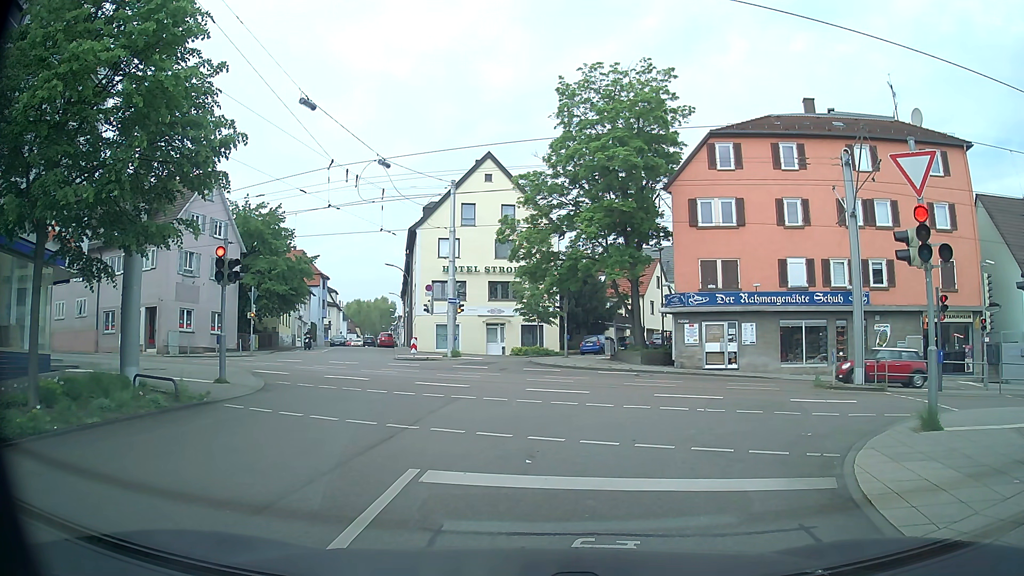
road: residential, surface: asphalt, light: Day
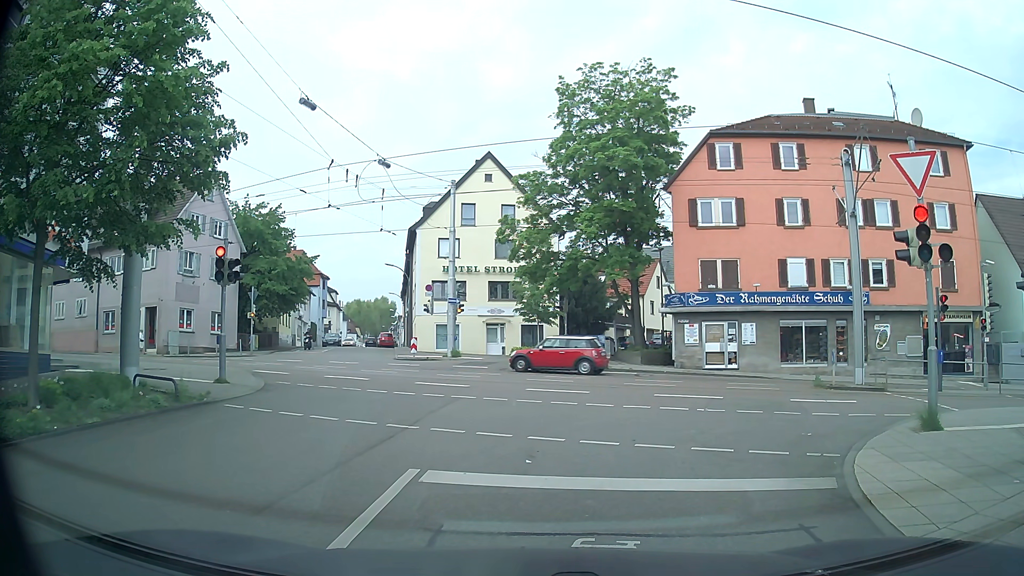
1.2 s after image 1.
(0.0, 0.0) m; 0°
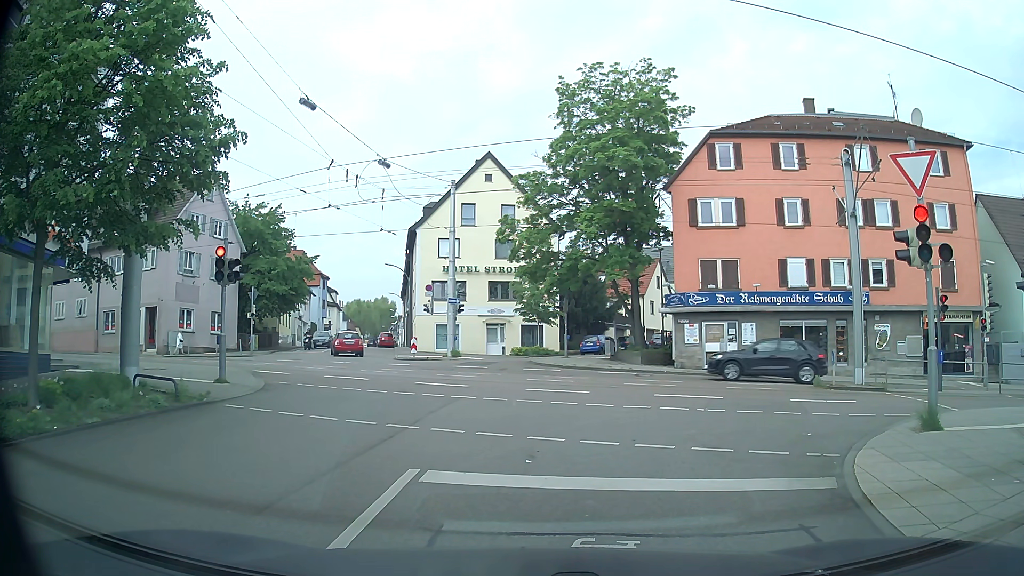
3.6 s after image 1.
(0.0, 0.0) m; 0°
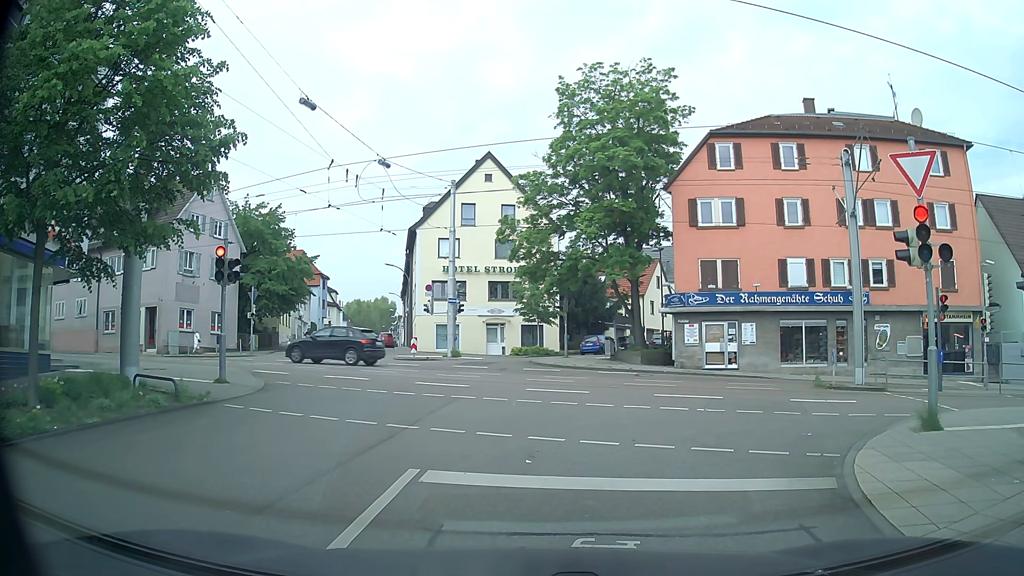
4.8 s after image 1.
(0.0, 0.0) m; 0°
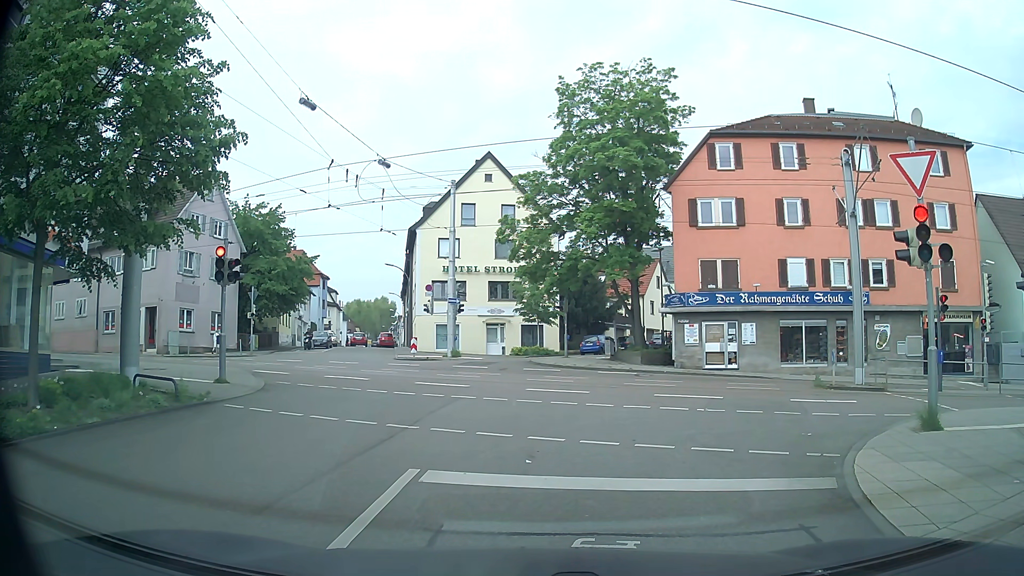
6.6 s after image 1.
(0.0, 0.0) m; 0°
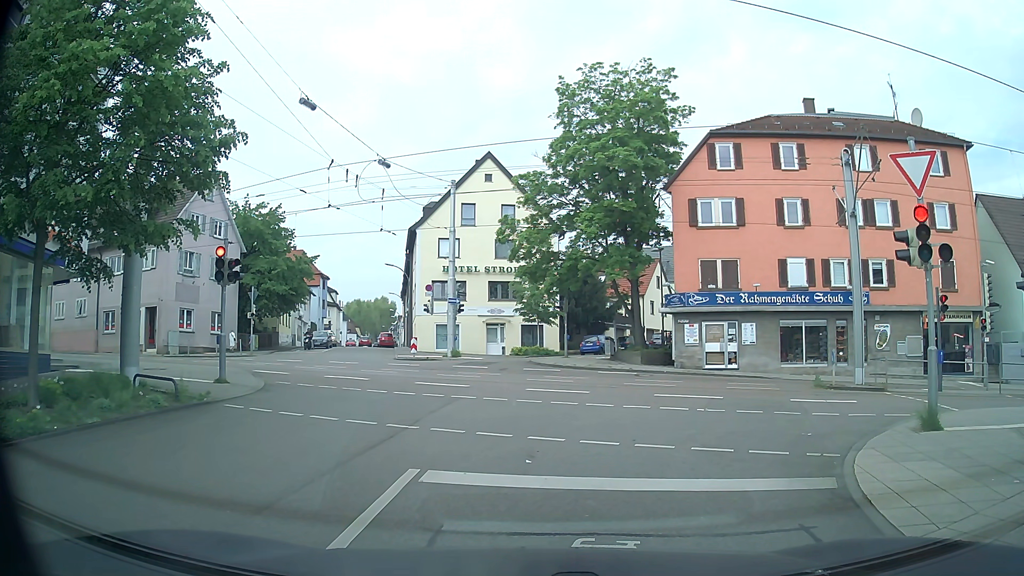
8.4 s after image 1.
(0.0, 0.0) m; 0°
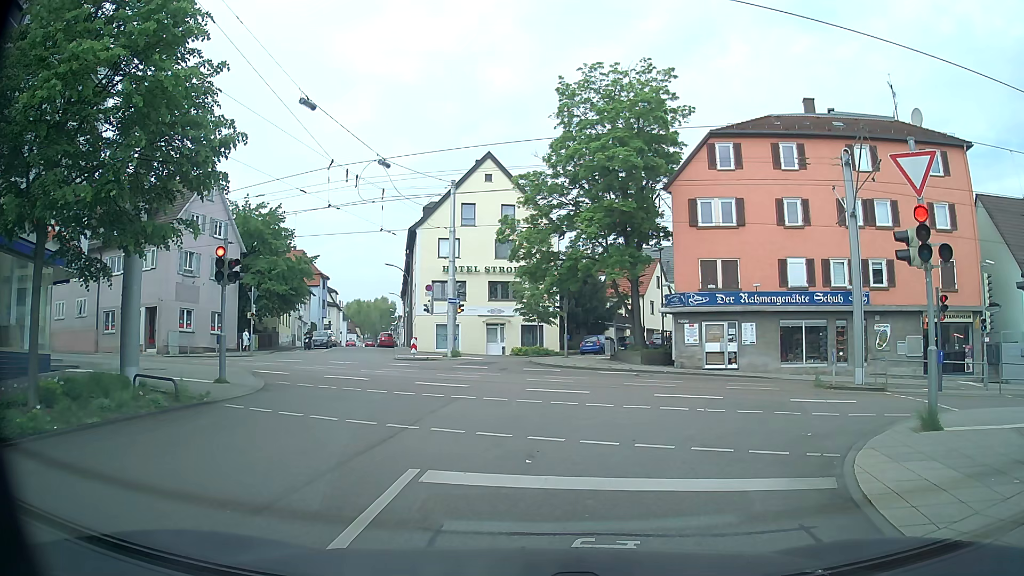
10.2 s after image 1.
(0.0, 0.0) m; 0°
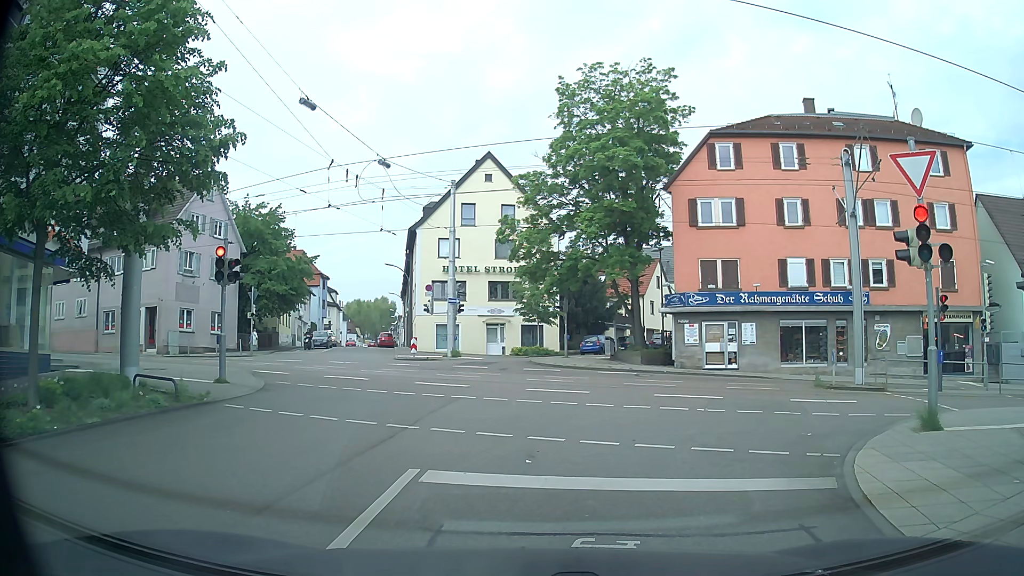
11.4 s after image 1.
(0.0, 0.0) m; 0°
